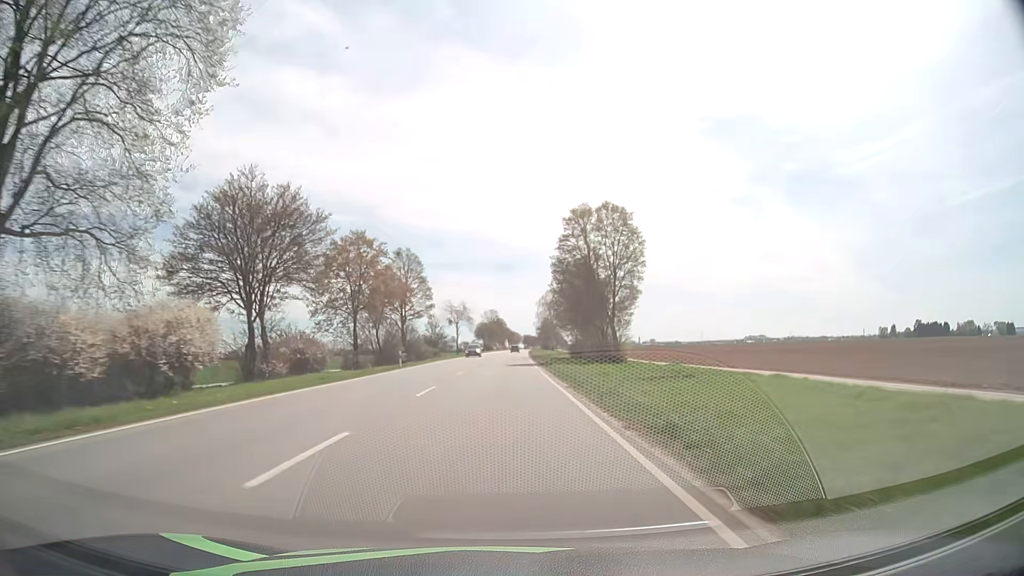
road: primary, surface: asphalt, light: Day
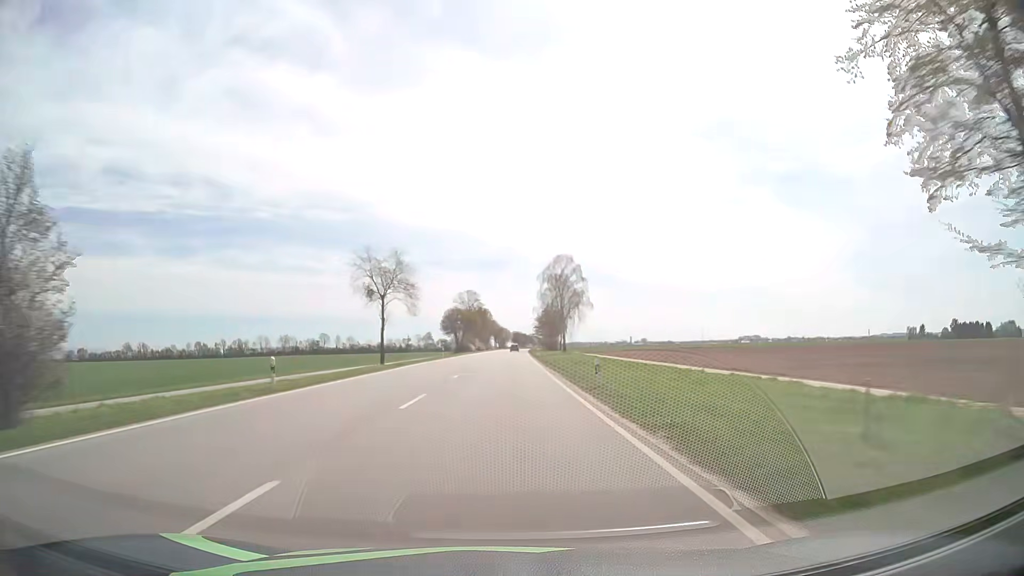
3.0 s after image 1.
(+0.6, +76.1) m; +1°
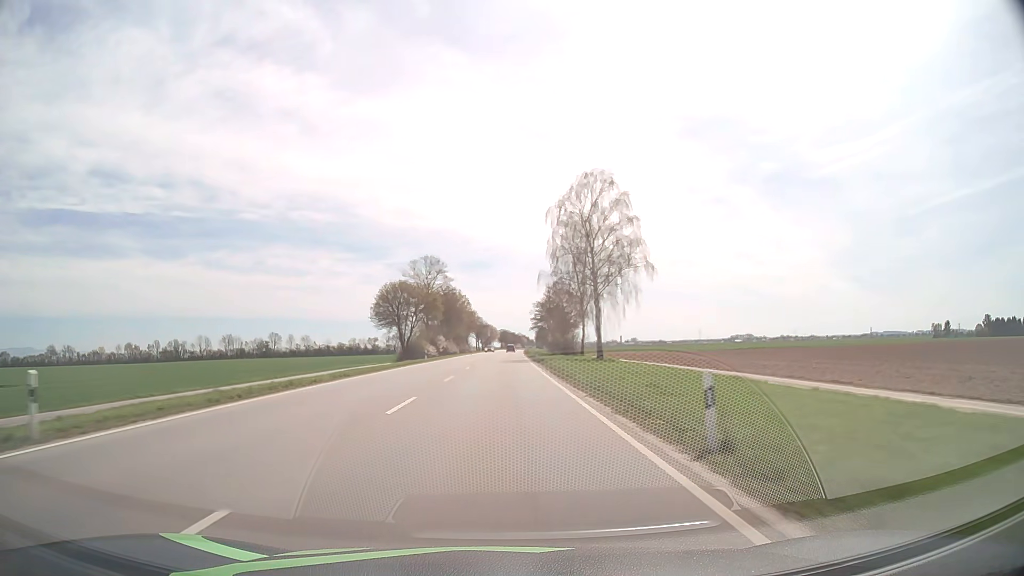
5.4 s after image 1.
(+0.6, +61.3) m; +1°
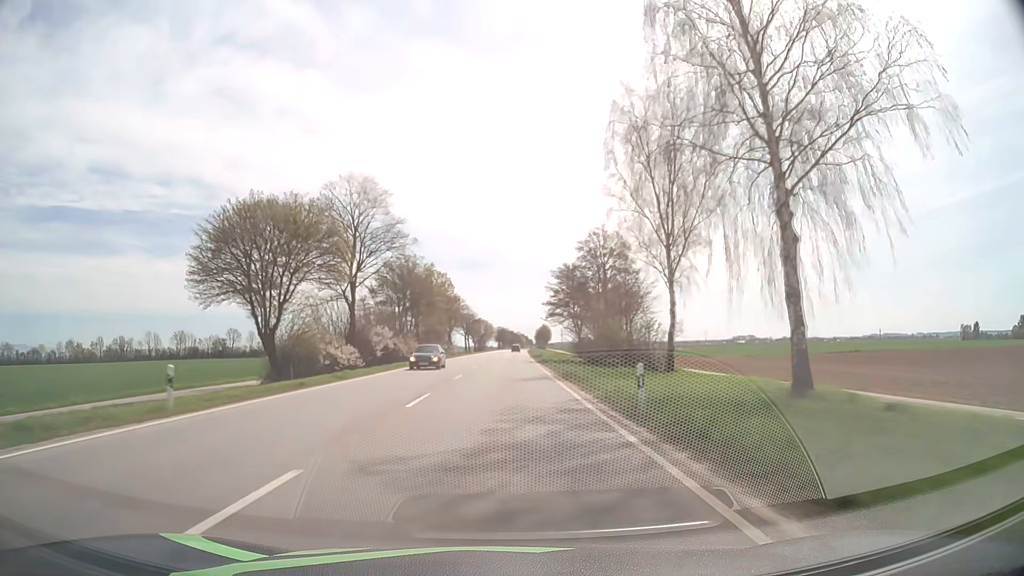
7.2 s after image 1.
(0.0, +46.4) m; 0°
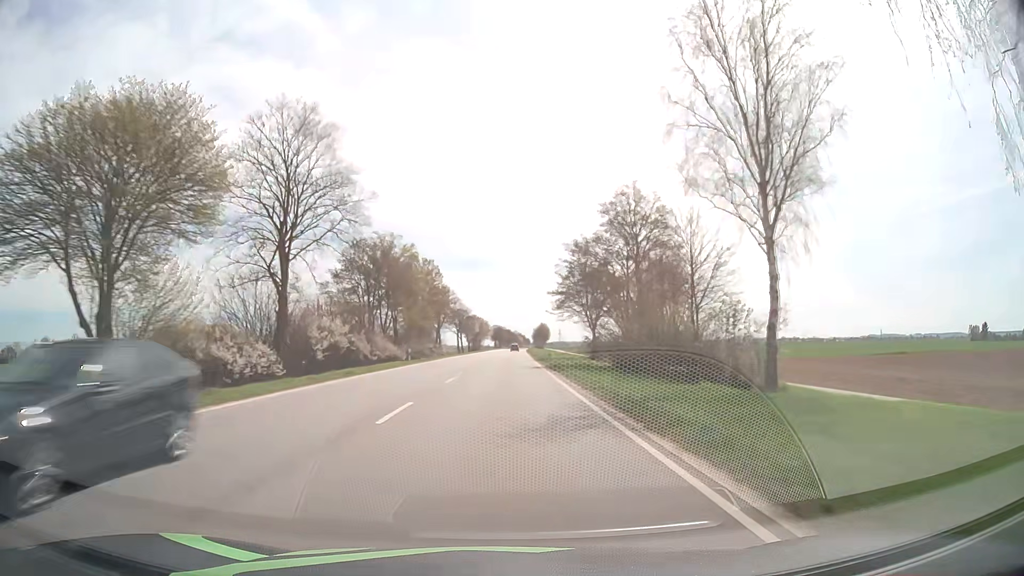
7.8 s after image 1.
(0.0, +15.6) m; 0°
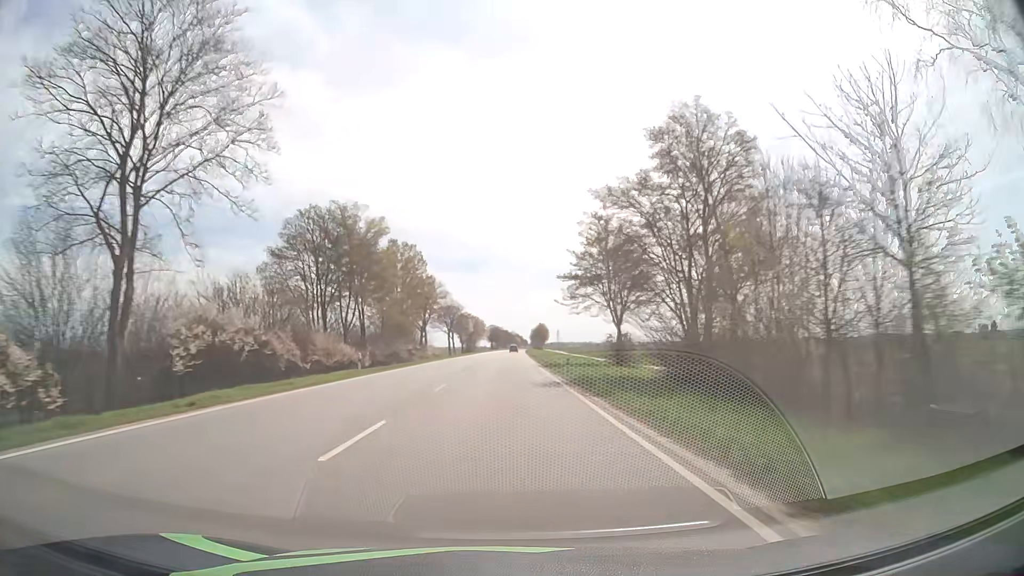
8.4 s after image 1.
(0.0, +15.7) m; 0°
